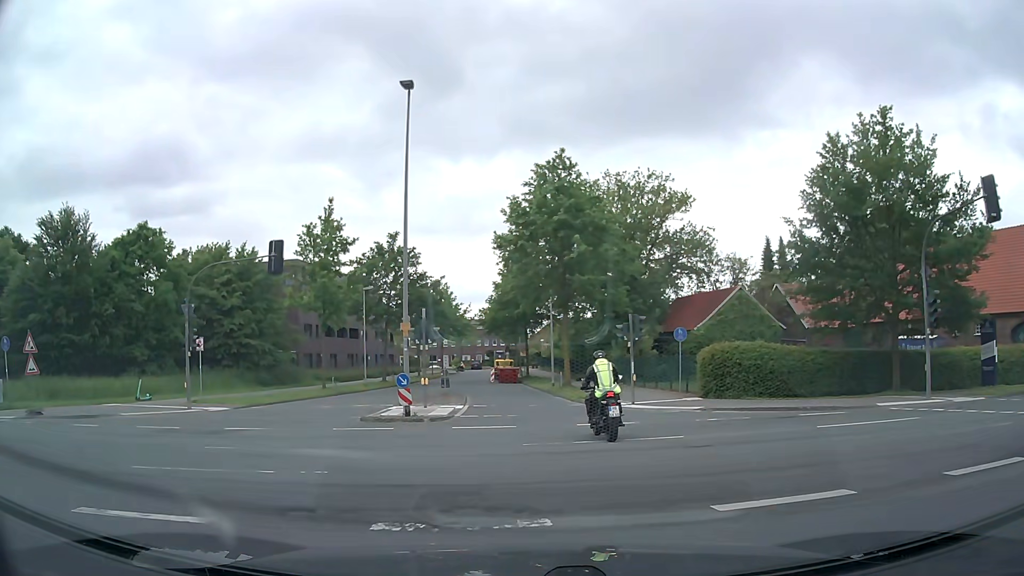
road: secondary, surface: asphalt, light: Day
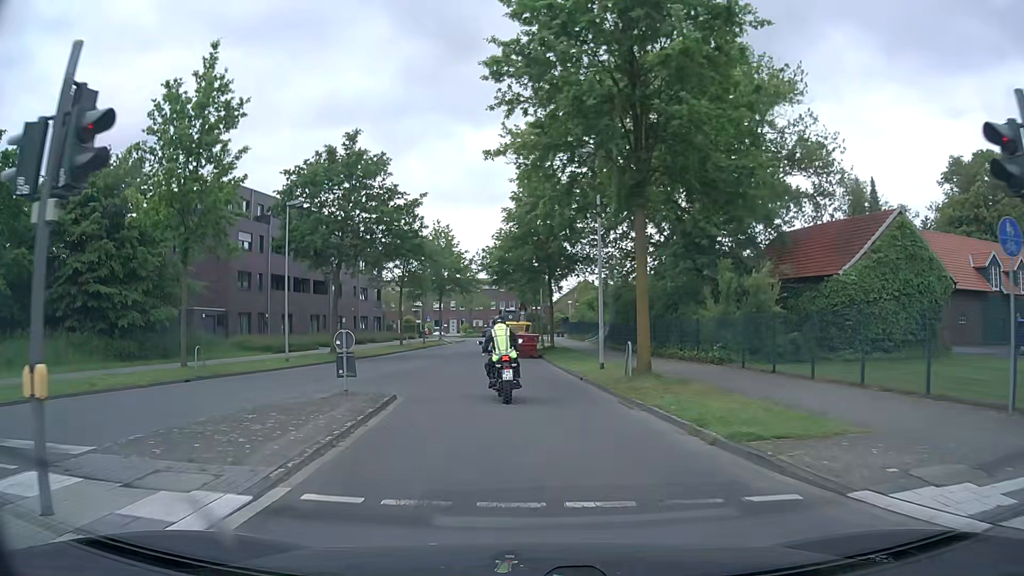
(+0.2, +21.1) m; -1°
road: residential
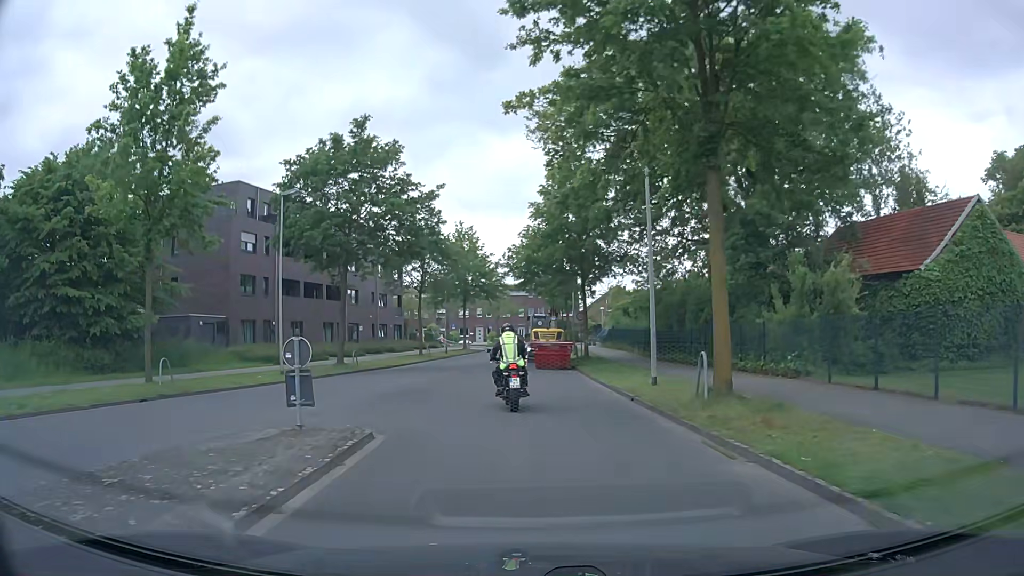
(-0.1, +4.5) m; -3°
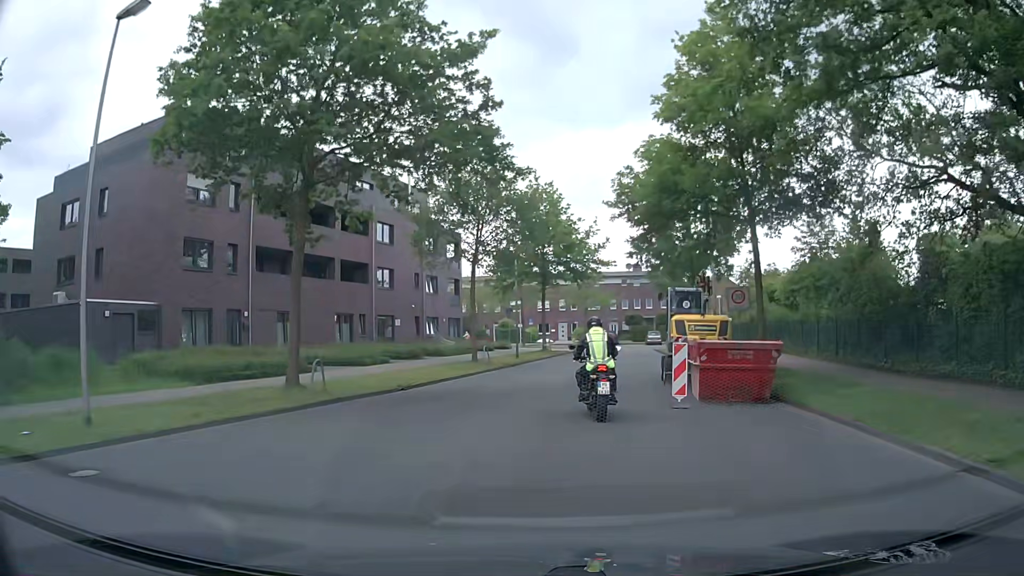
(-1.4, +17.9) m; -7°
(0, +10) (+1, +20) (+3, +30) (+5, +40) (+7, +49) (+8, +59) (+4, +68) (-5, +72) (-14, +74) (-24, +76) m
